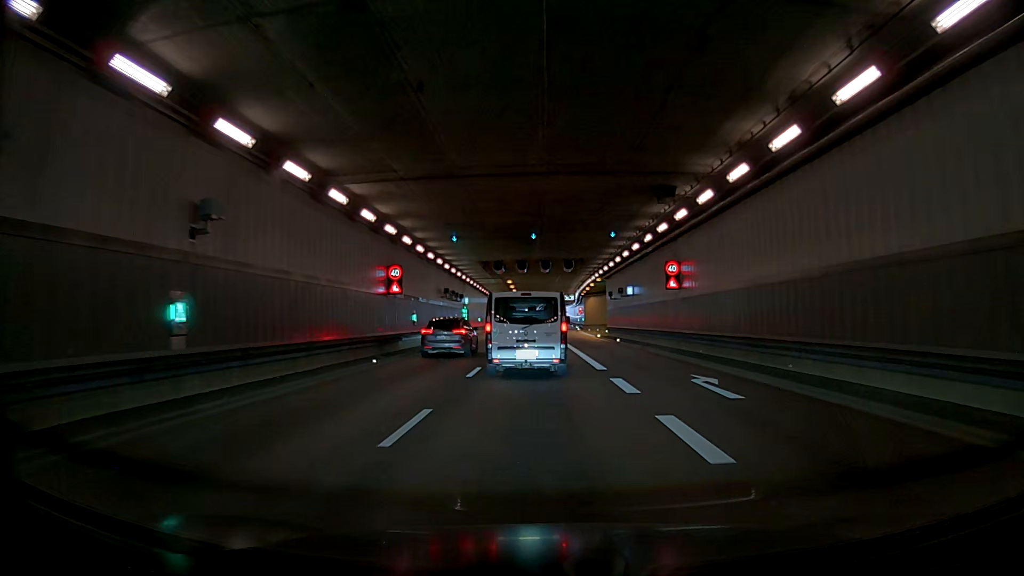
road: trunk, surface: asphalt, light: Day
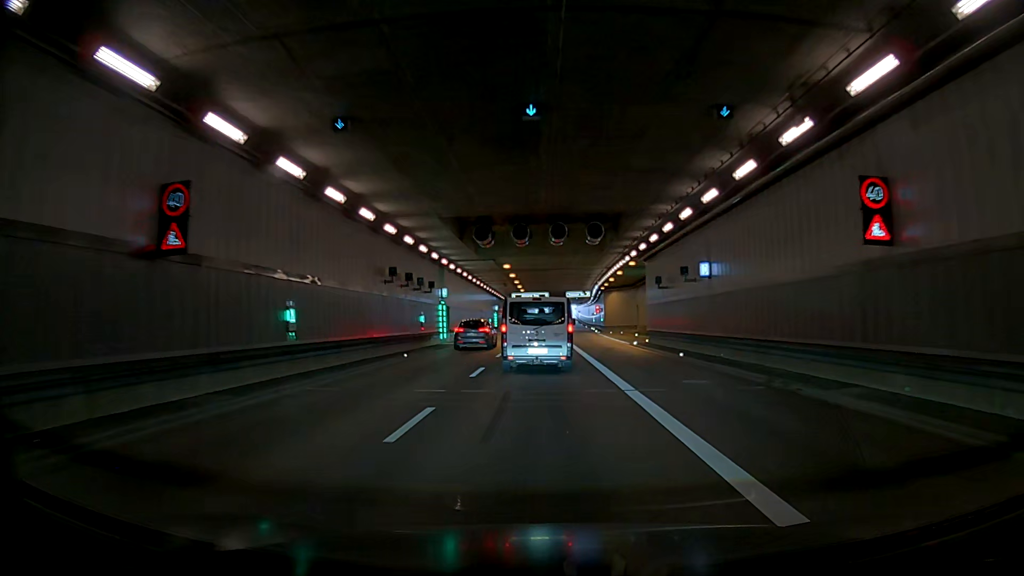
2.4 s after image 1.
(+0.8, +17.7) m; 0°
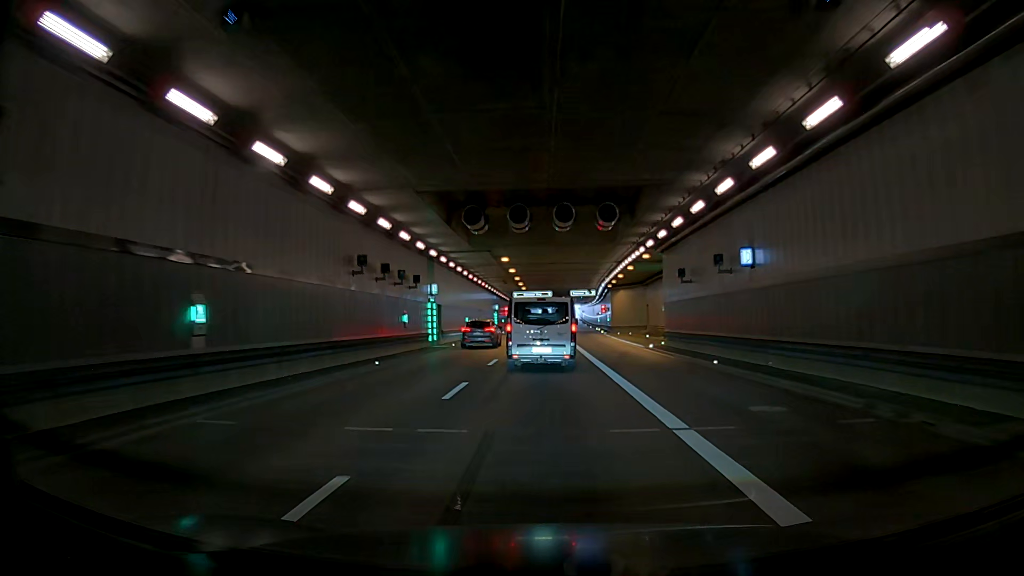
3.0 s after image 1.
(0.0, +4.9) m; 0°
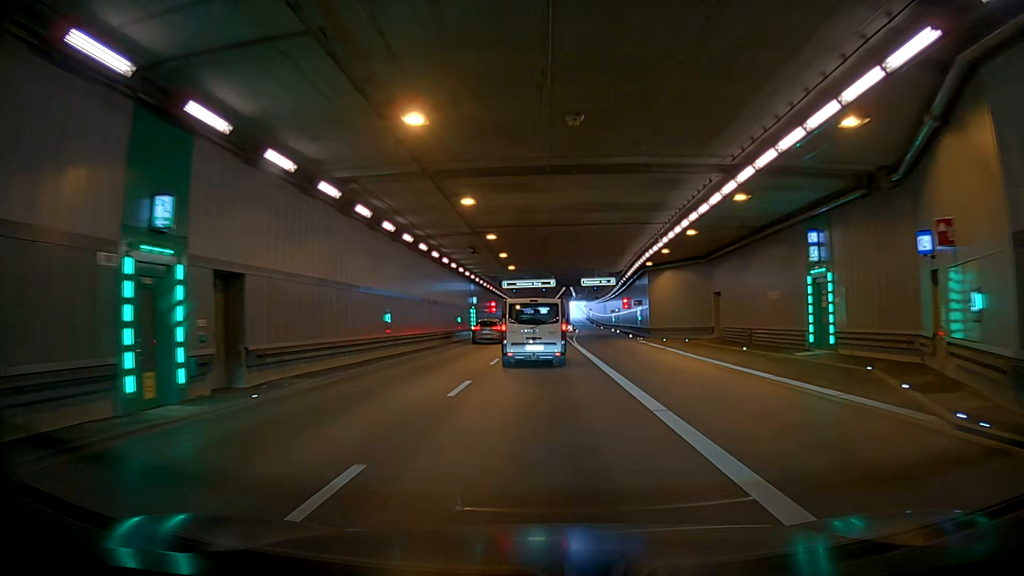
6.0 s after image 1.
(0.0, +26.9) m; 0°
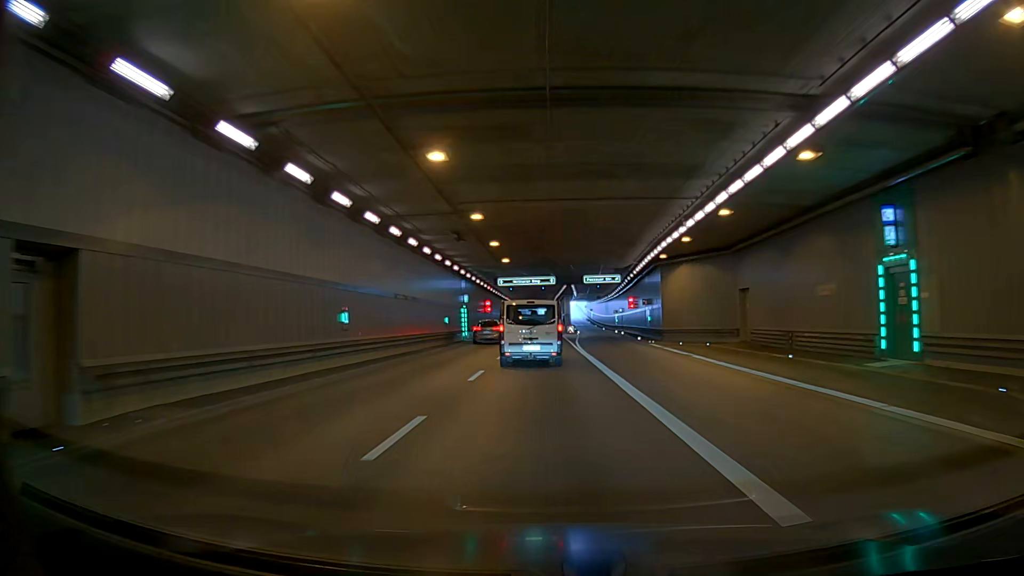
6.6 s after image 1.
(0.0, +5.6) m; 0°
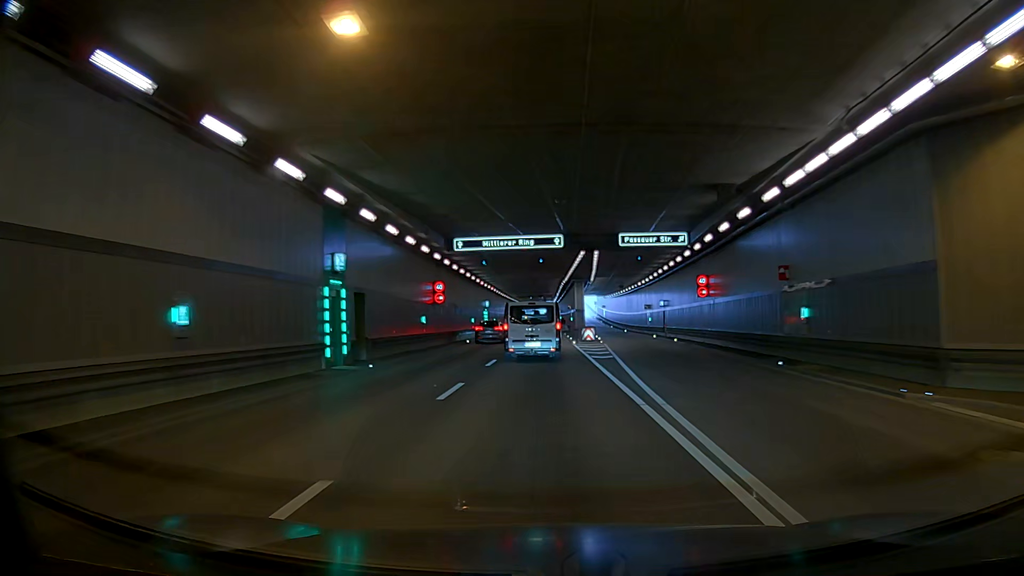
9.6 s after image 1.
(0.0, +31.4) m; 0°
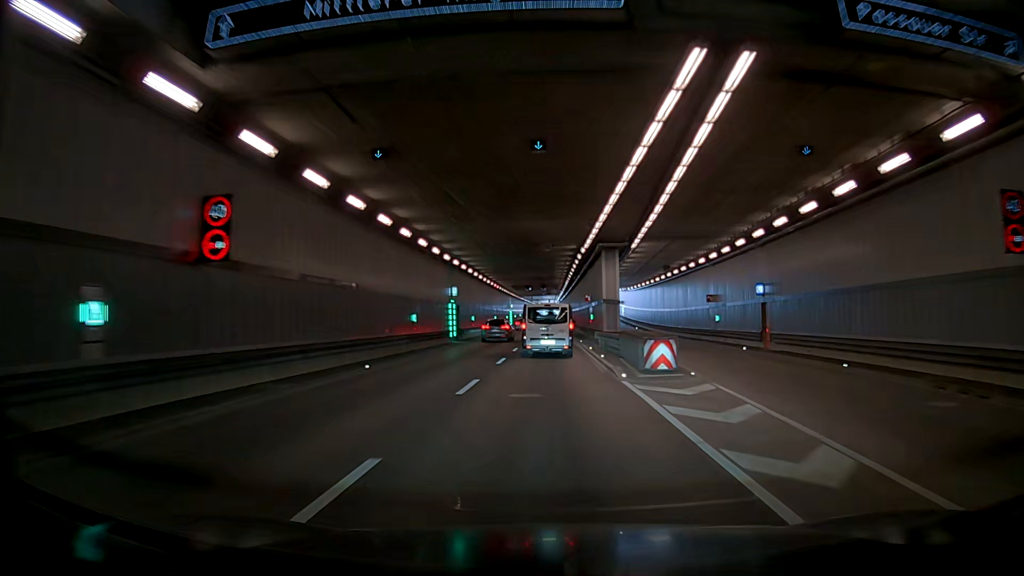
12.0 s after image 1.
(0.0, +26.1) m; 0°
